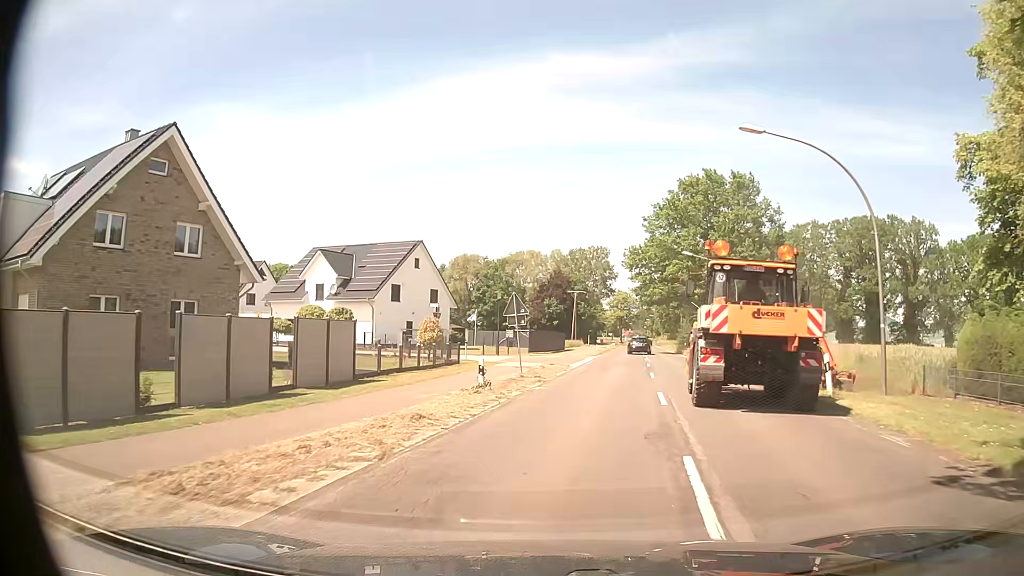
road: secondary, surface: asphalt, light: Day
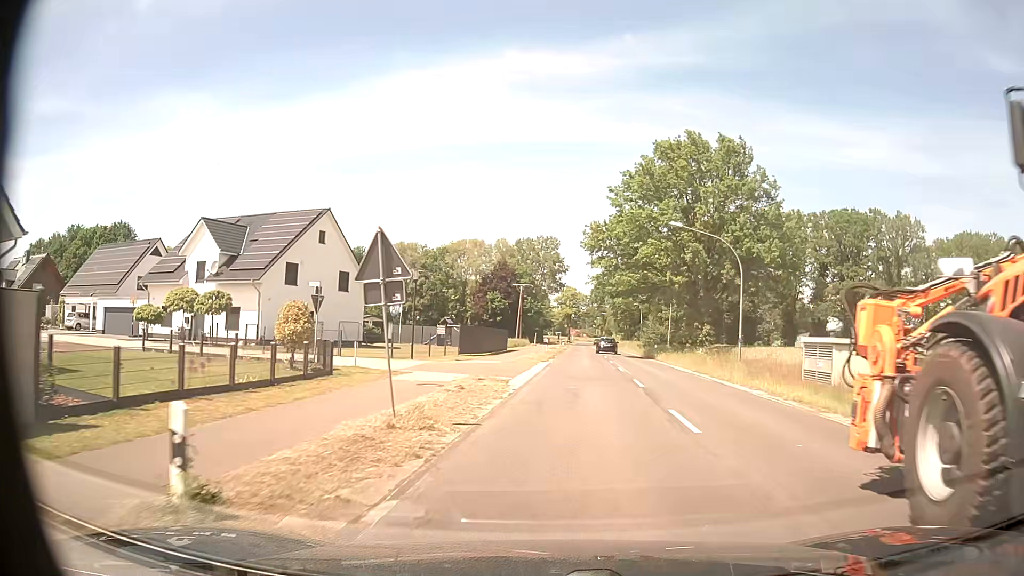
(+0.5, +12.9) m; +5°
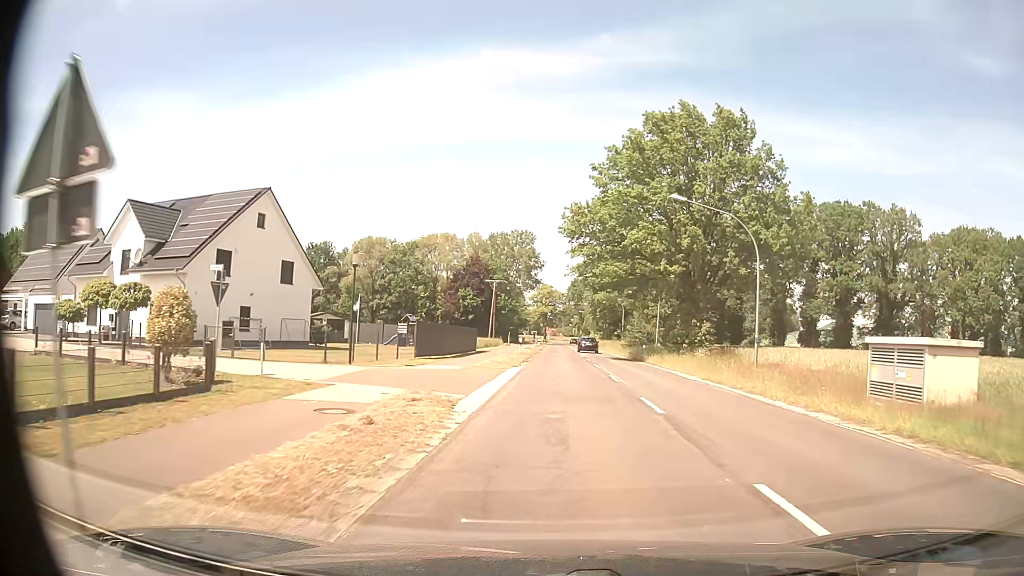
(+0.1, +6.7) m; +2°
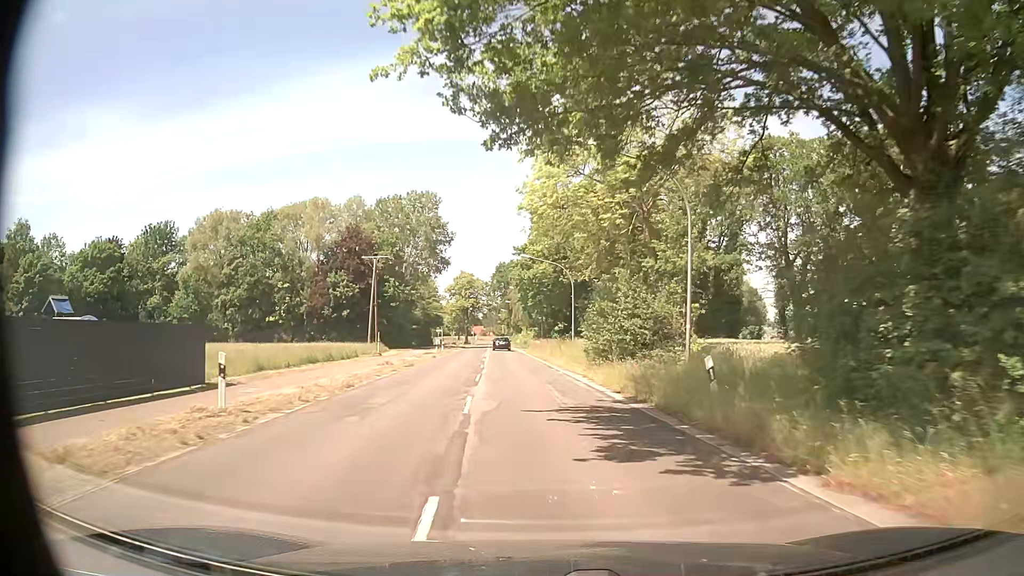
(+2.9, +36.8) m; +6°
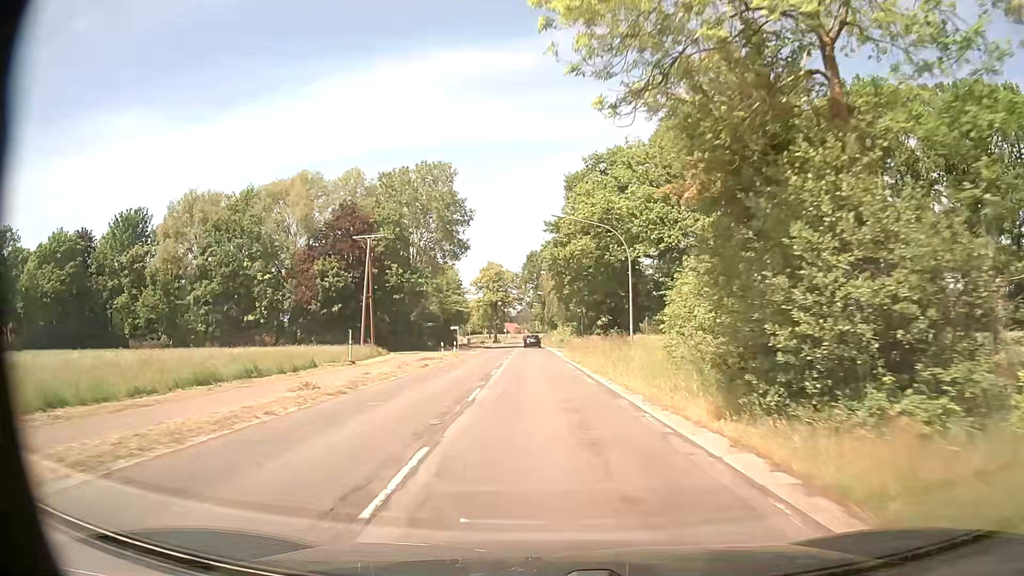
(-0.4, +15.8) m; -3°
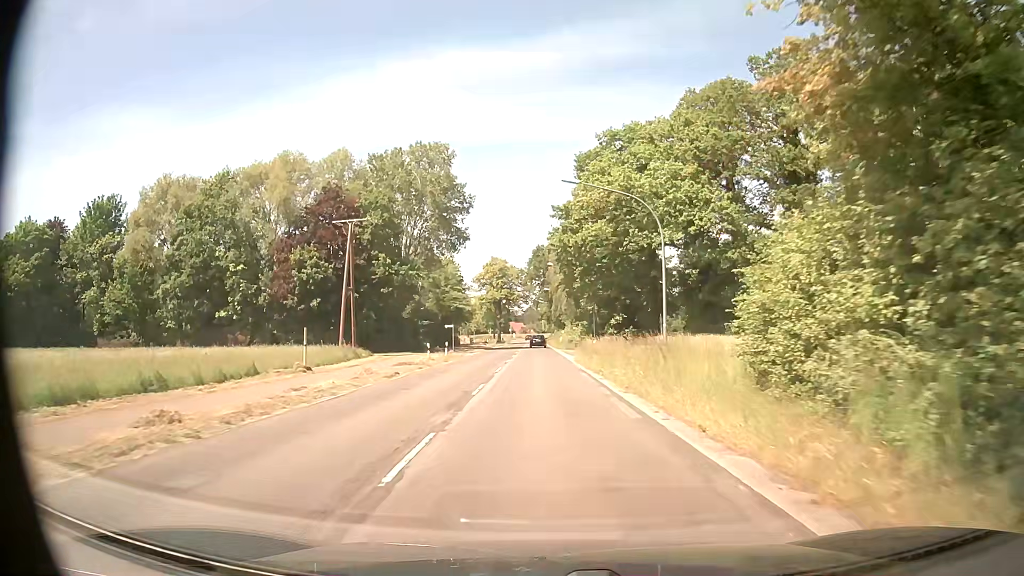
(-0.1, +7.8) m; -1°
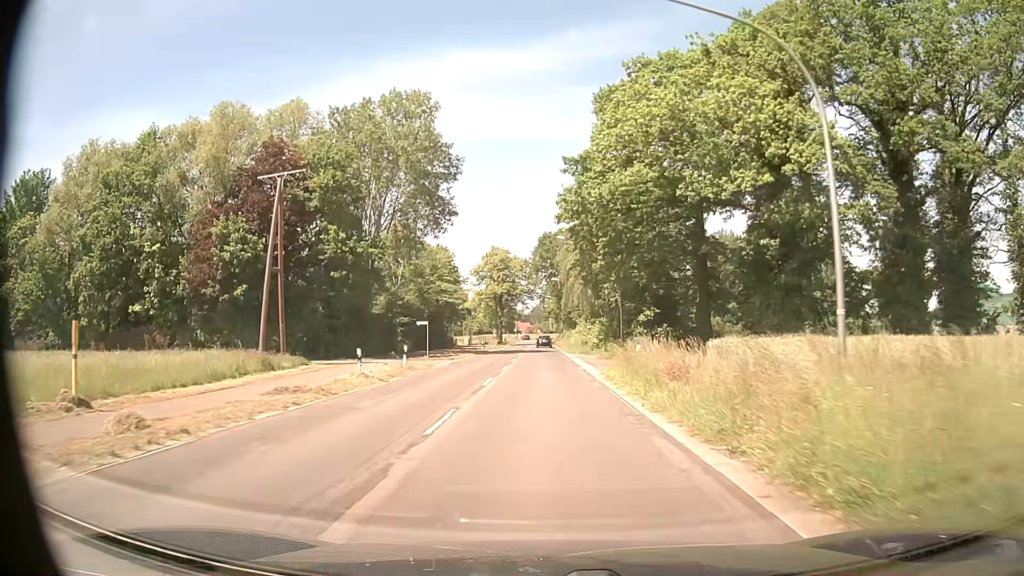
(0.0, +15.6) m; 0°
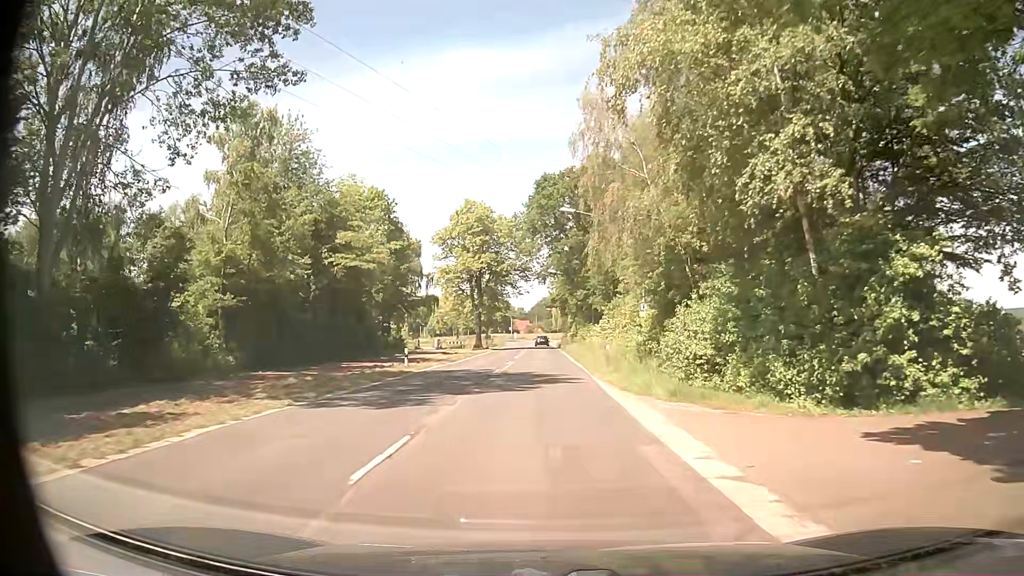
(0.0, +38.5) m; 0°
(0, +10) (0, +20) (0, +30) (0, +40) (0, +50) (0, +60) (-1, +70) (-1, +80) (-1, +90) (-1, +100) m
